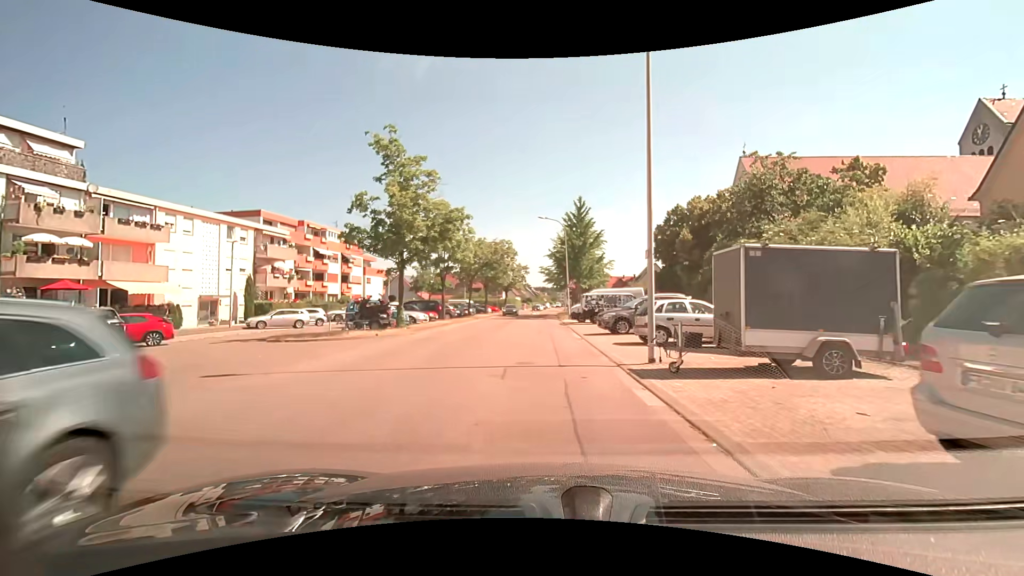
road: residential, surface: asphalt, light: Day
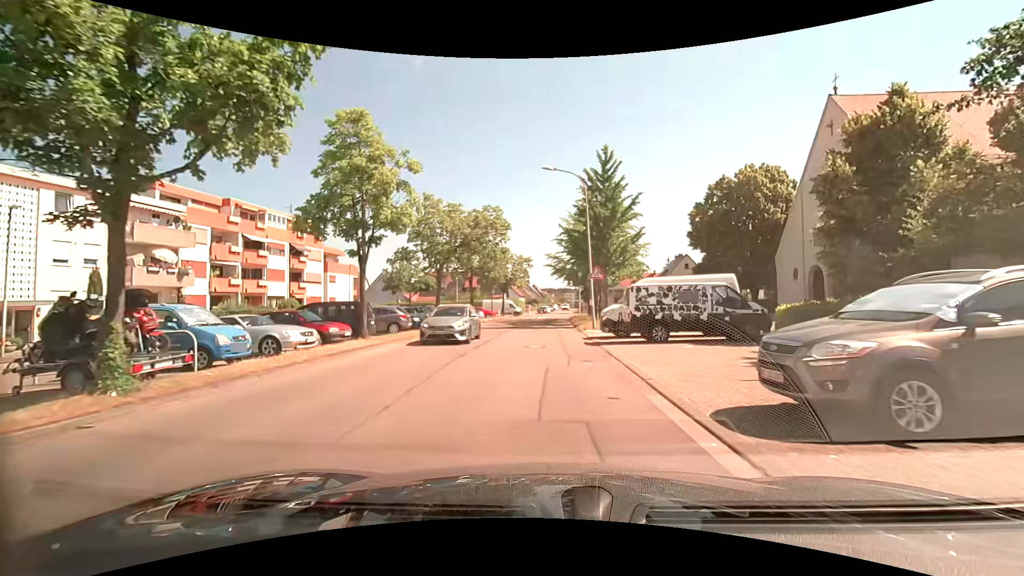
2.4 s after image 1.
(0.0, +16.4) m; -1°
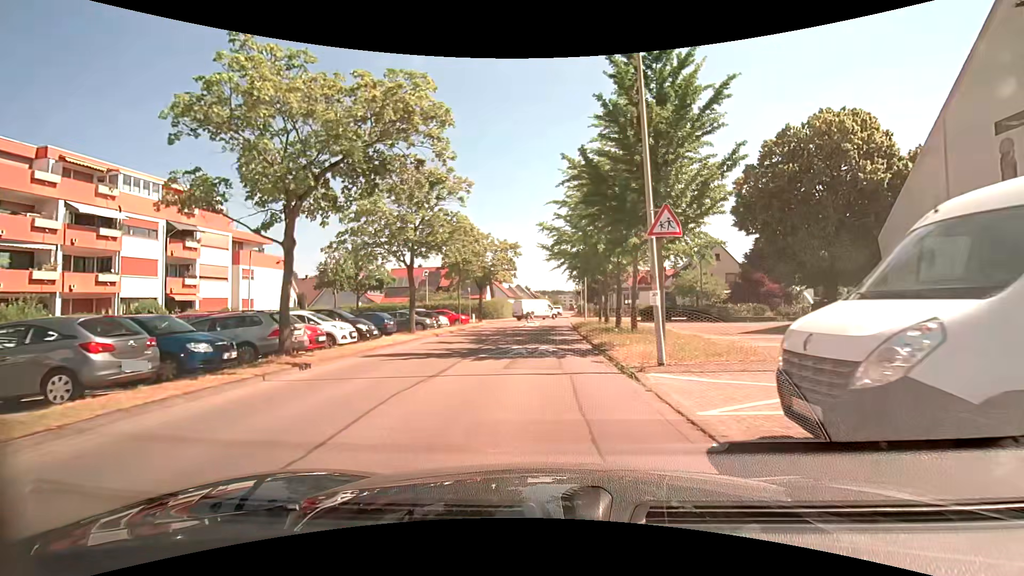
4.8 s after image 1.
(+0.2, +17.0) m; +1°
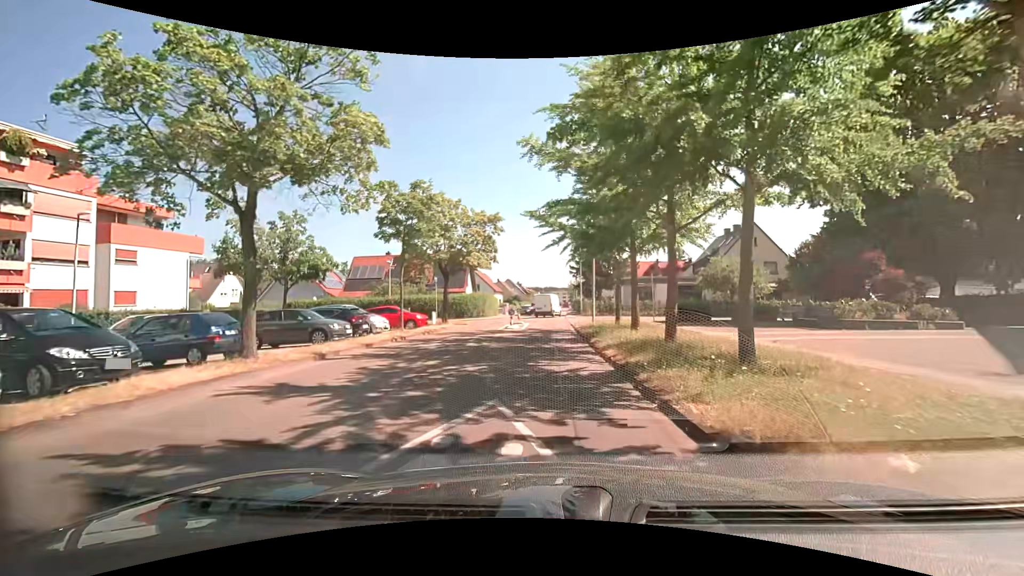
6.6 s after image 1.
(+0.2, +12.9) m; +2°
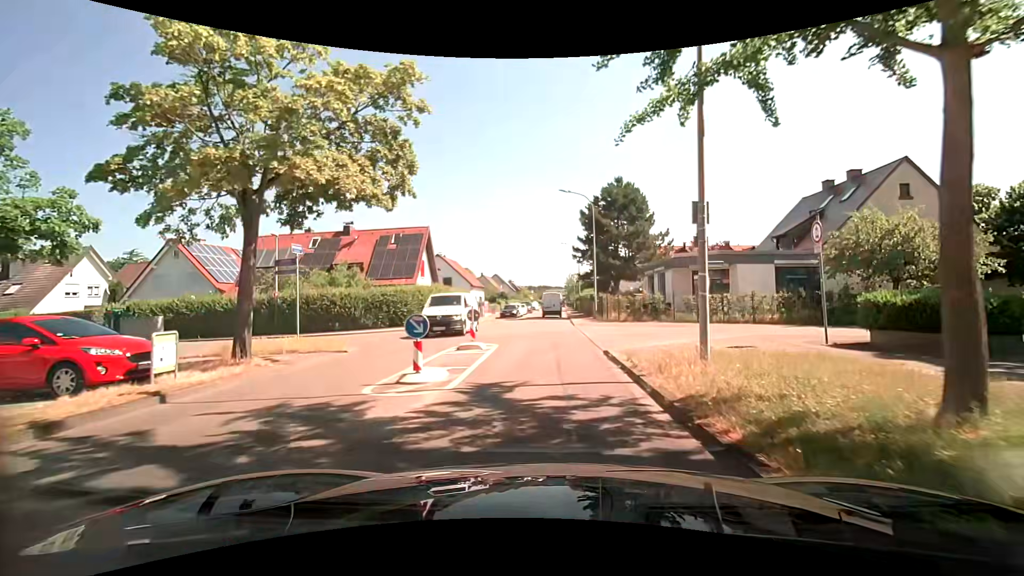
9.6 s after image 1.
(-0.4, +21.3) m; 0°
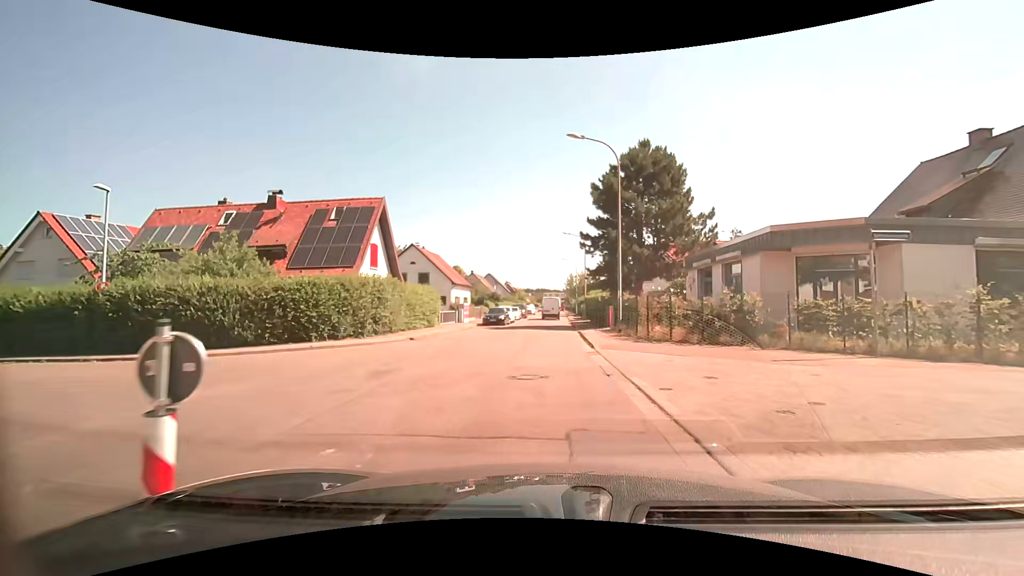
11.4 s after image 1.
(-0.1, +12.3) m; +1°
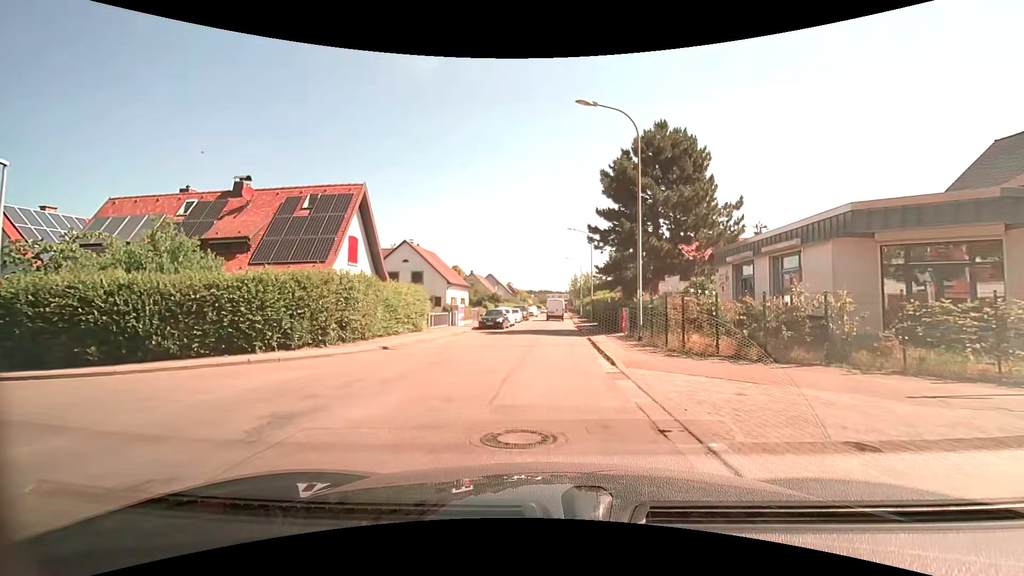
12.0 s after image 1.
(-0.1, +4.1) m; 0°
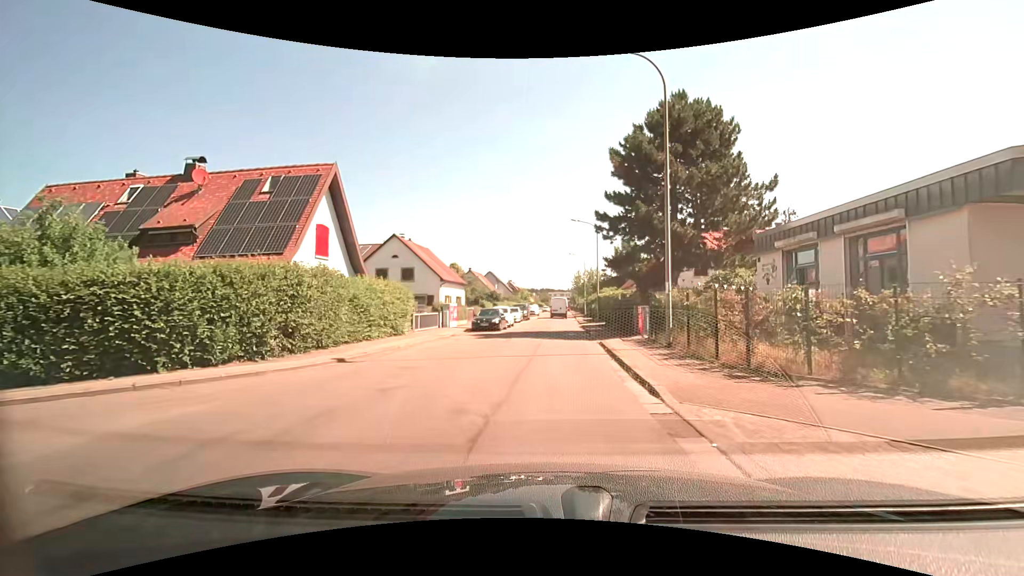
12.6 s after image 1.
(-0.1, +4.1) m; -2°
